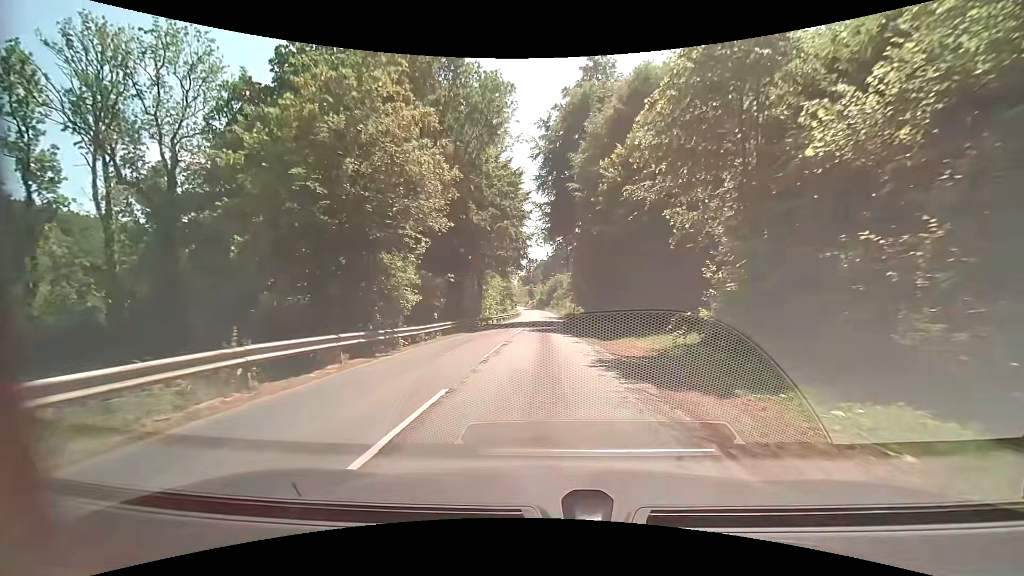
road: secondary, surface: asphalt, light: Day
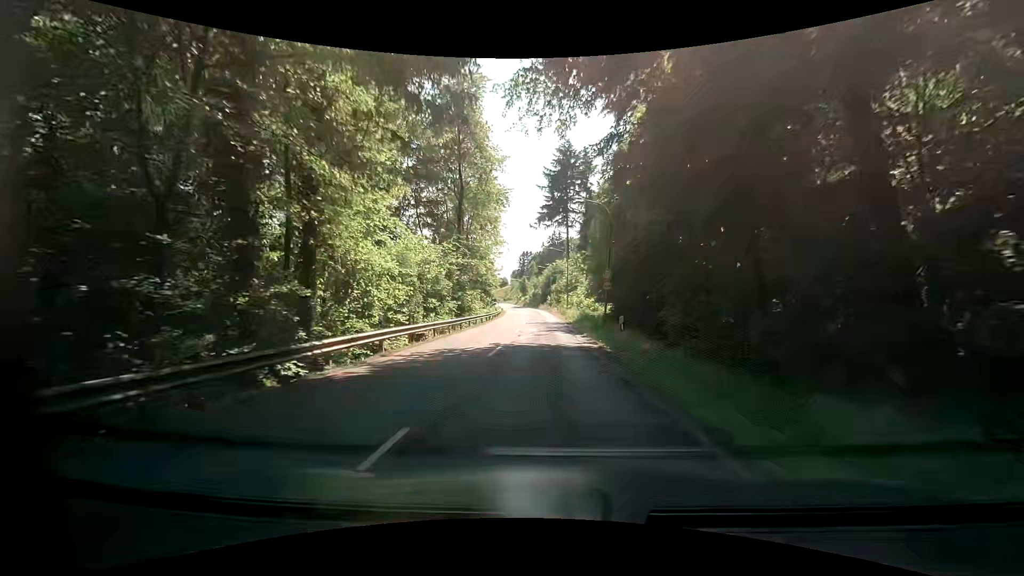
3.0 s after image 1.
(0.0, +36.8) m; -1°
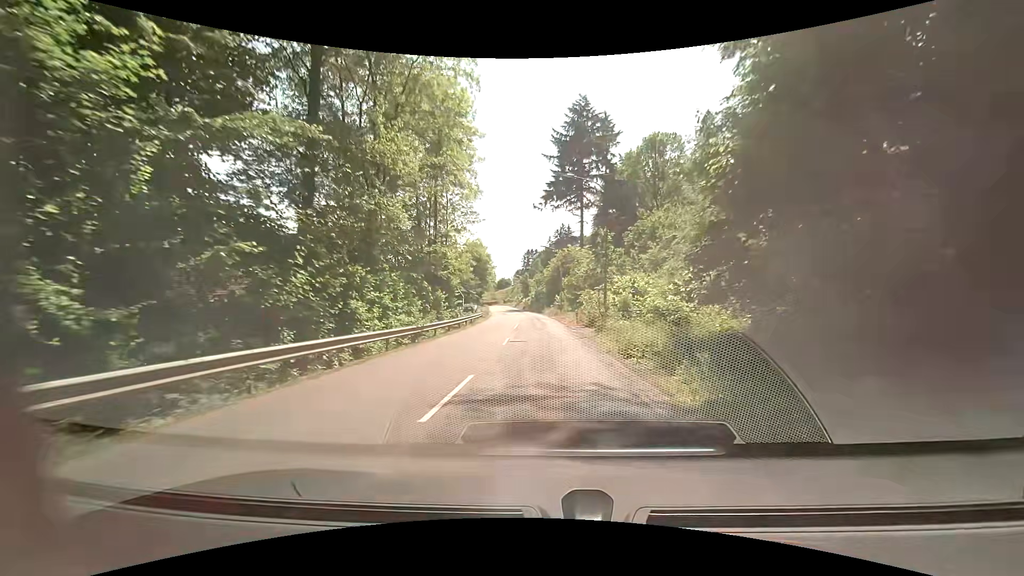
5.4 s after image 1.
(+0.2, +31.5) m; +1°
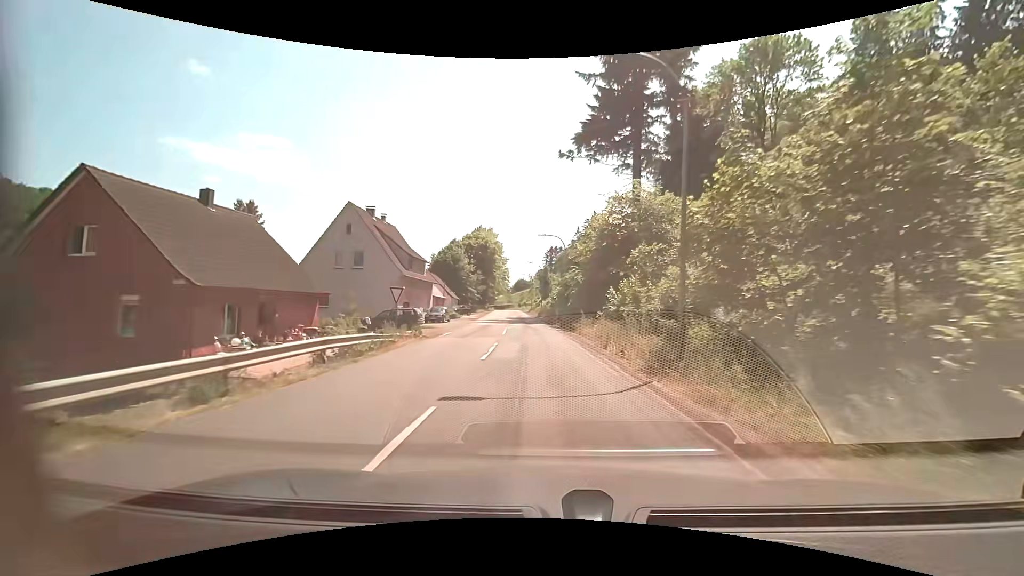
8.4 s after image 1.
(-0.8, +41.1) m; -3°
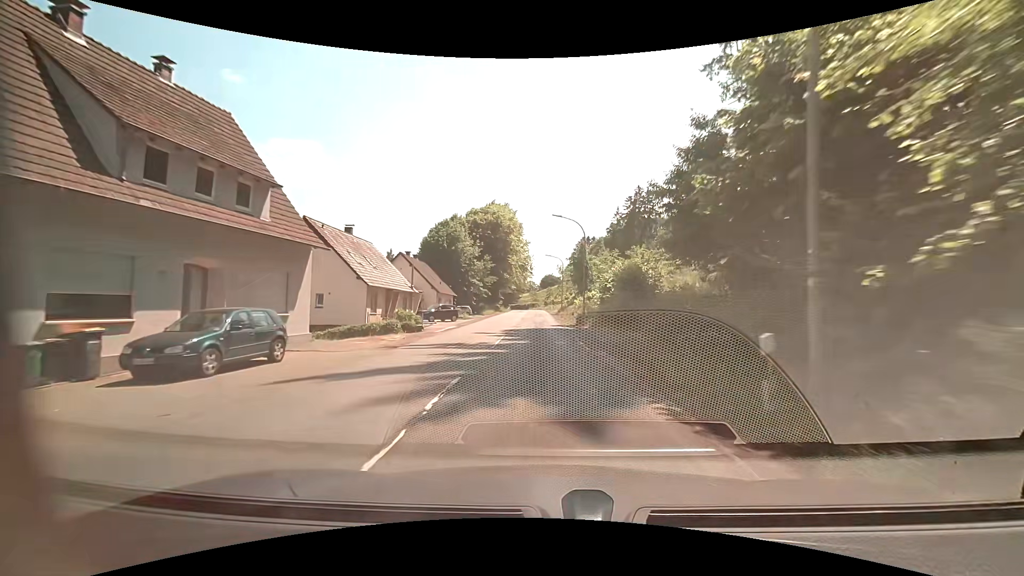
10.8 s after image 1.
(-1.2, +33.6) m; -4°
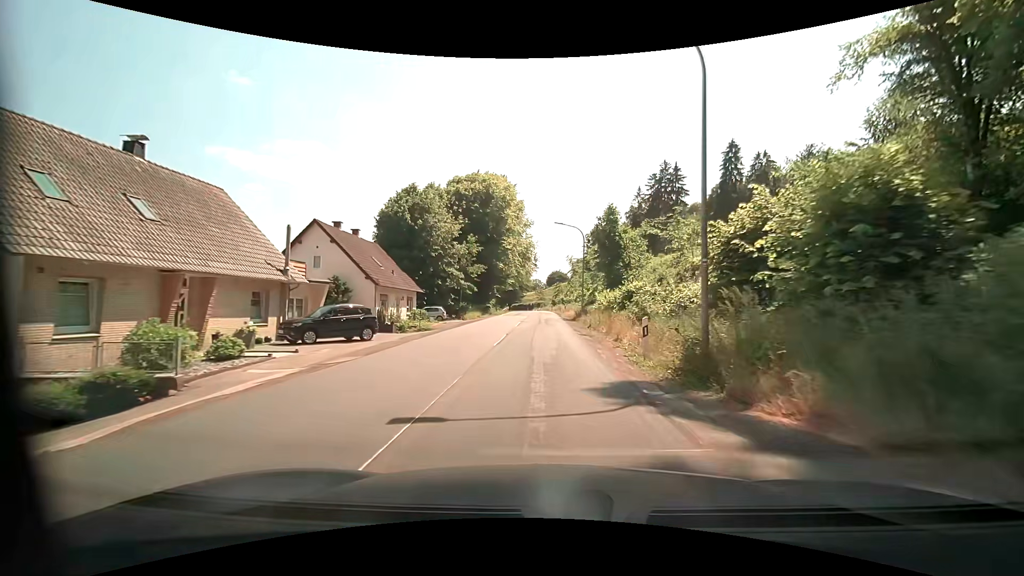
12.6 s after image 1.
(-0.3, +23.7) m; -1°
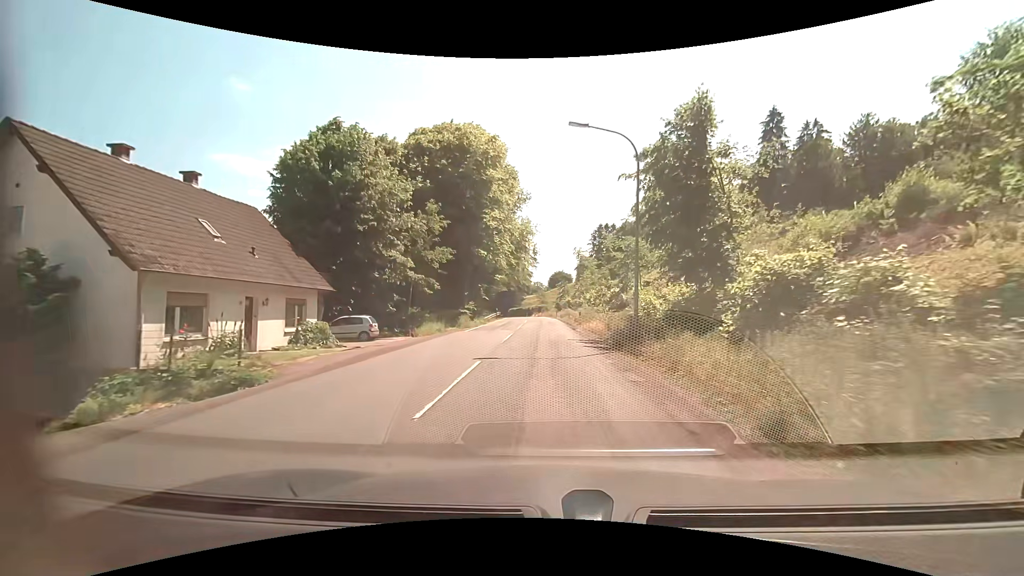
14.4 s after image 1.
(-0.1, +21.2) m; 0°
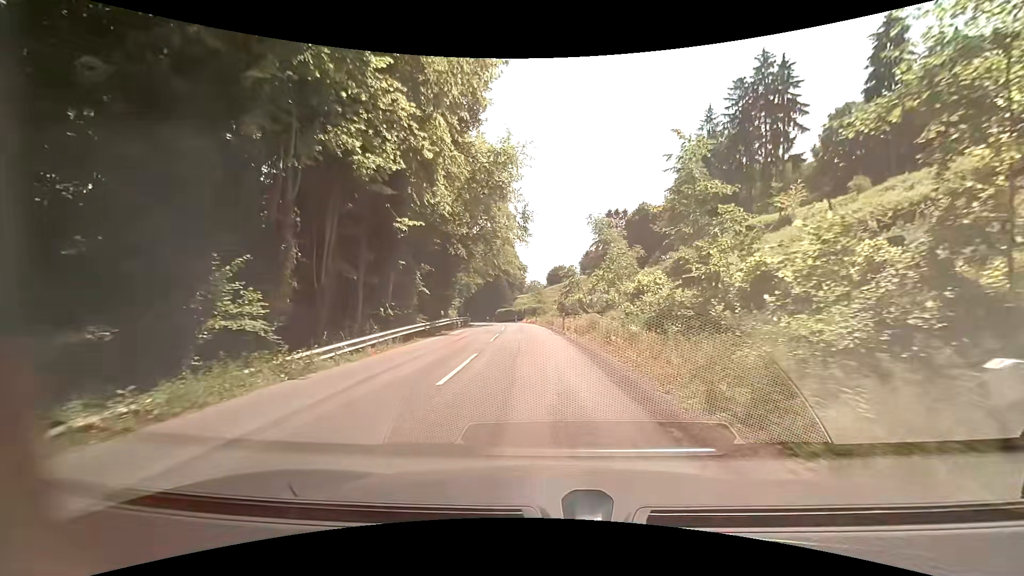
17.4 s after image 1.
(+0.1, +33.0) m; 0°
(0, +10) (0, +20) (-1, +30) (-1, +40) (-2, +50) (-3, +60) (-4, +70) (-6, +80) (-8, +90) (-10, +99) m
